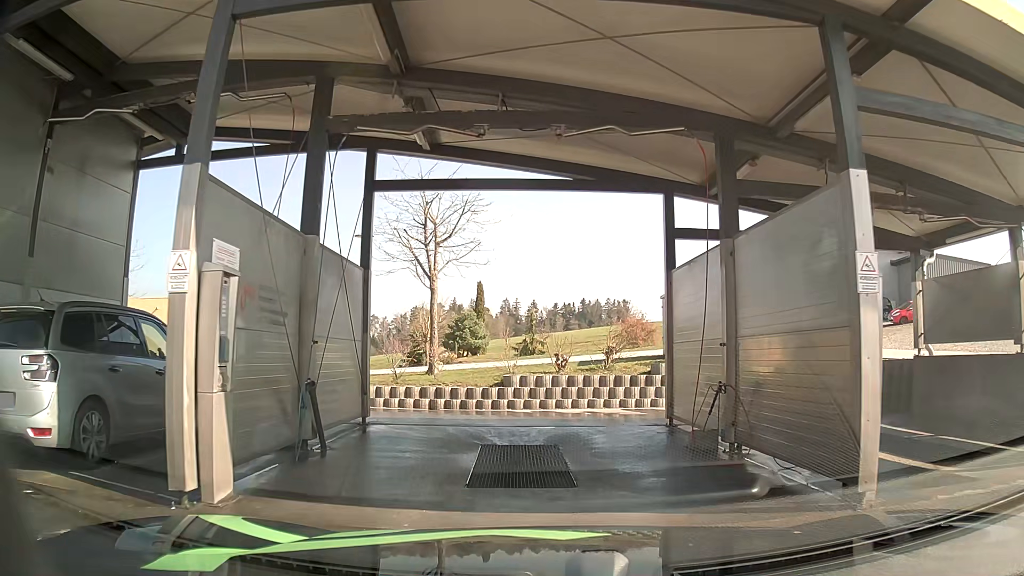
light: Day
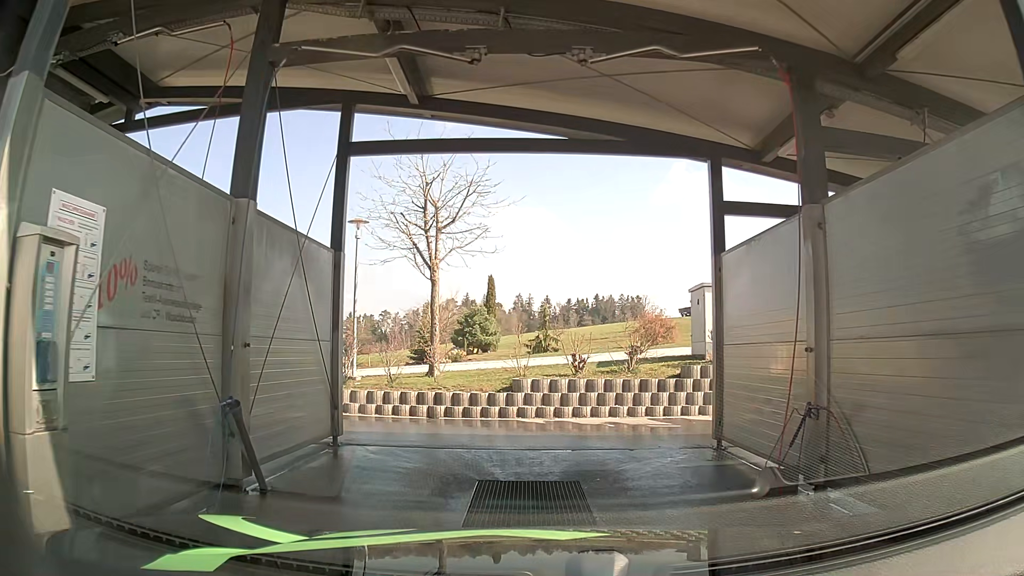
(0.0, +2.2) m; 0°
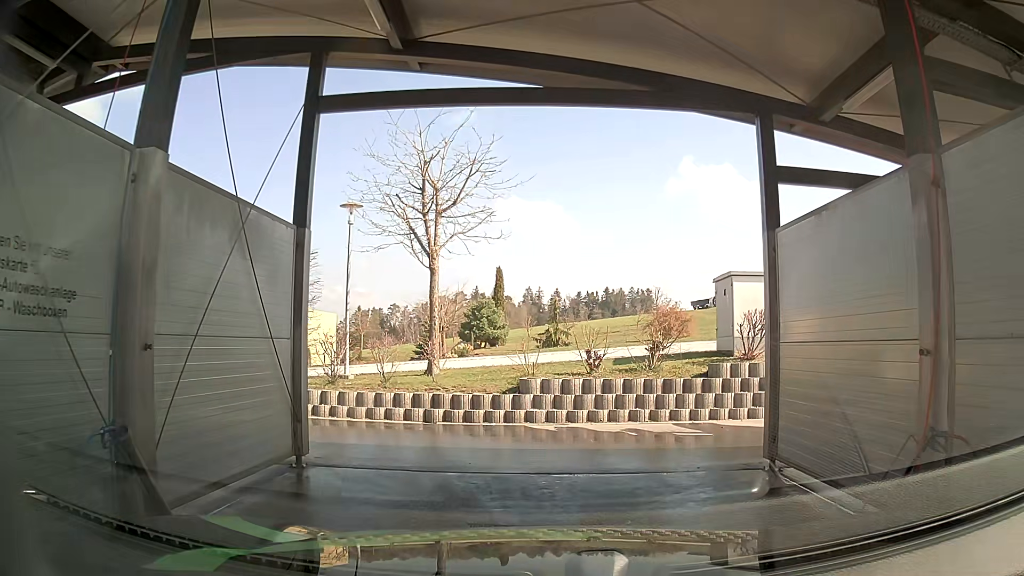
(0.0, +1.7) m; -1°
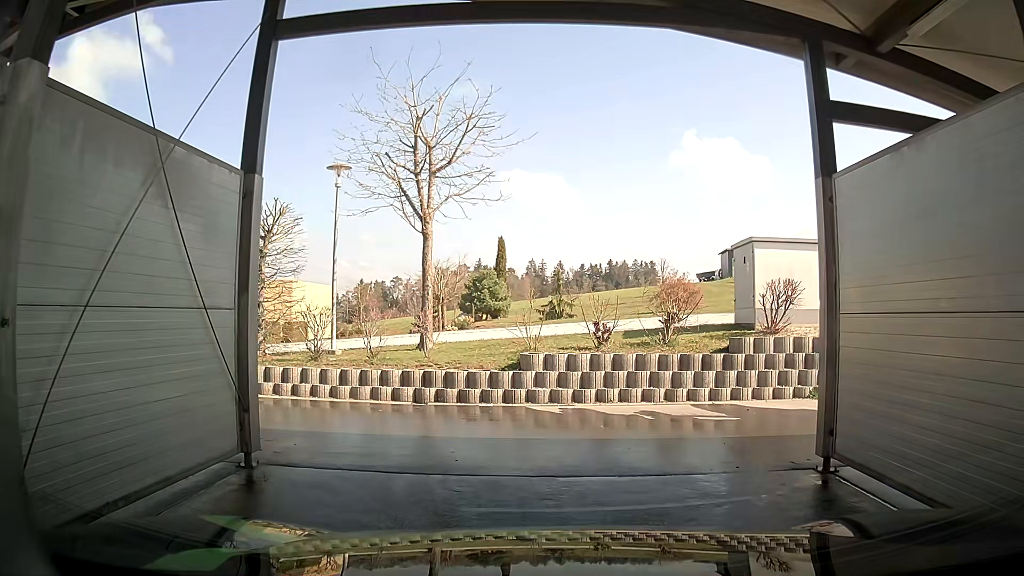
(0.0, +1.3) m; -1°
